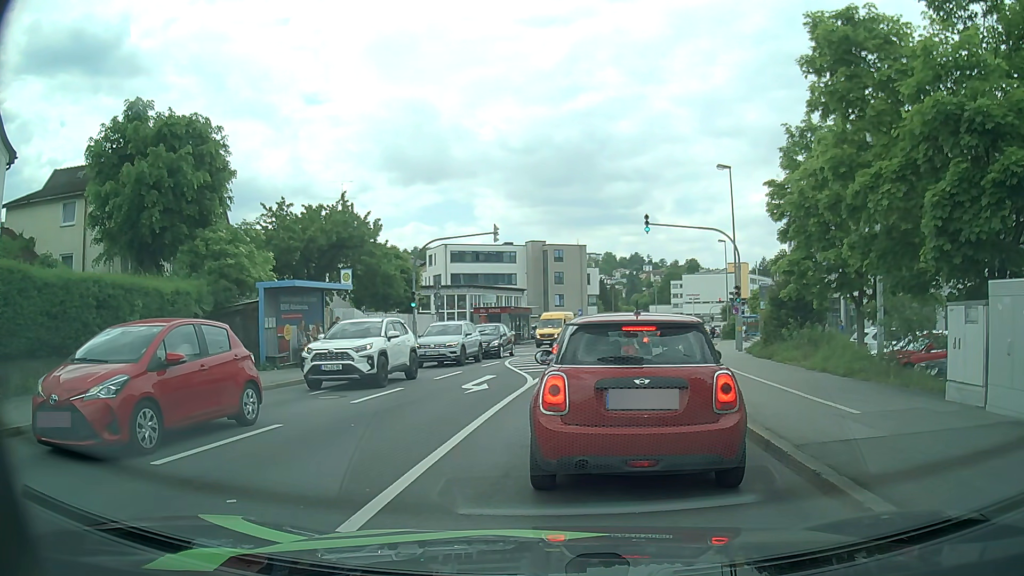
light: Day
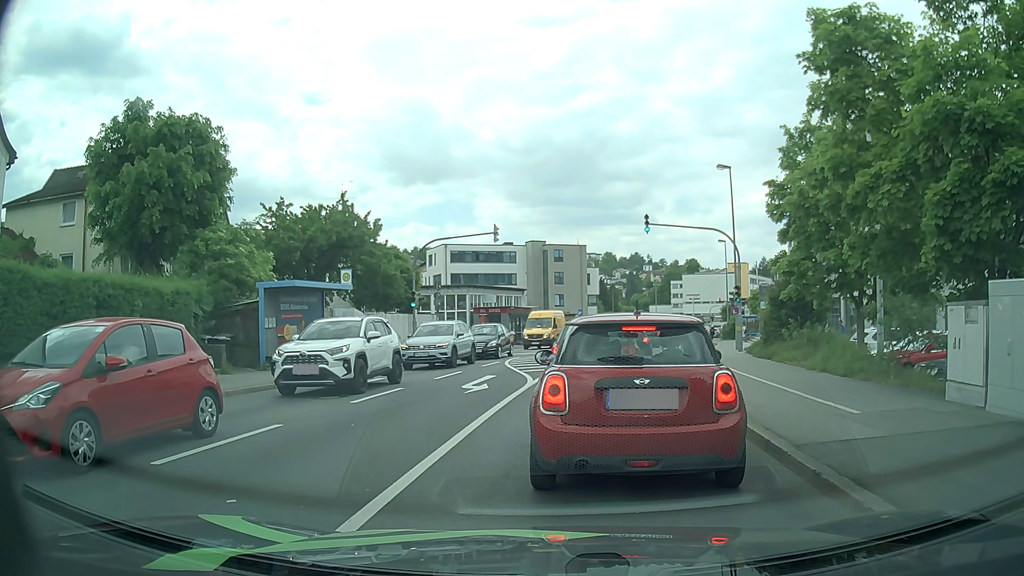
(0.0, 0.0) m; 0°
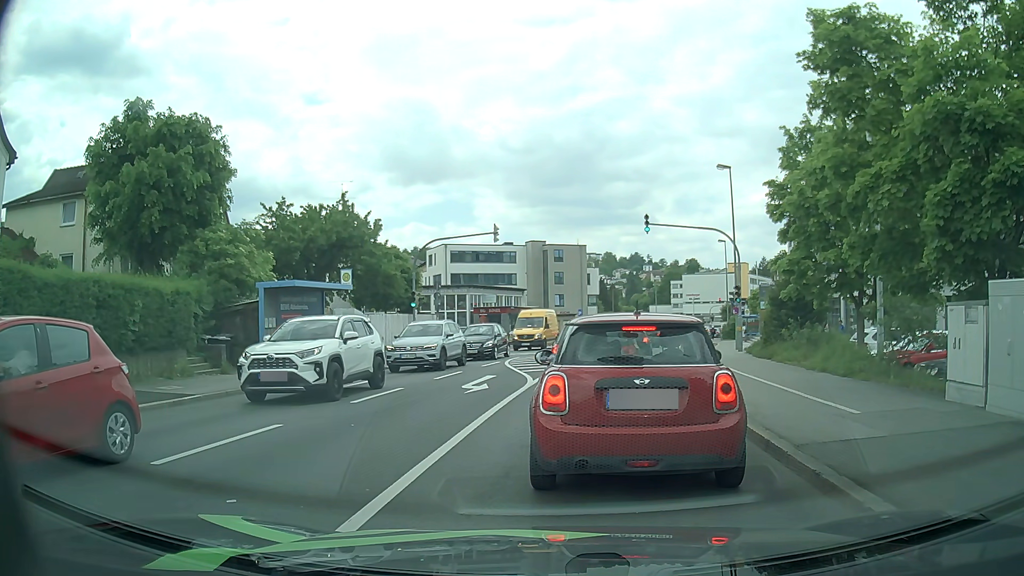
(0.0, 0.0) m; 0°
